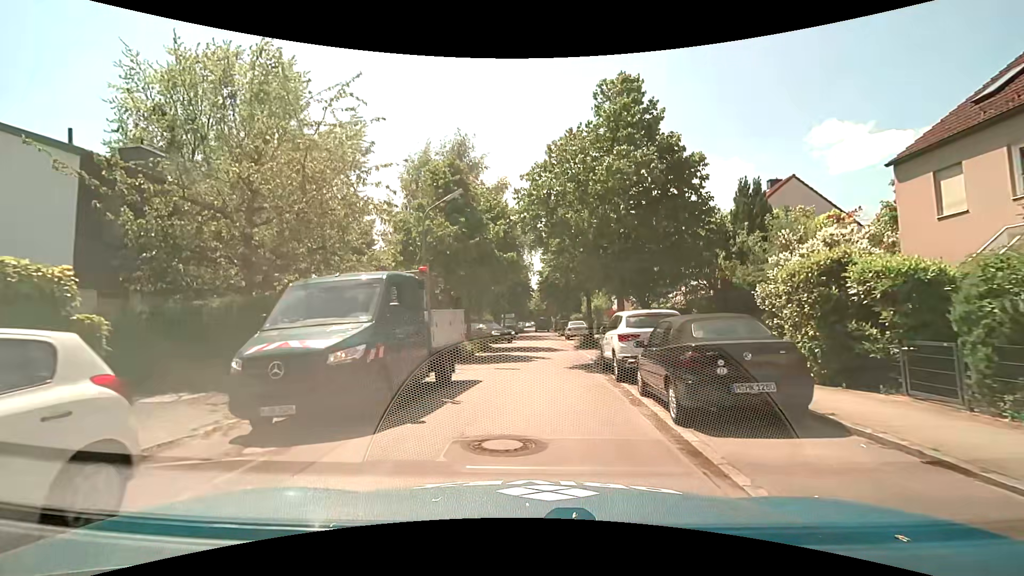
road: residential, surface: asphalt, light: Day
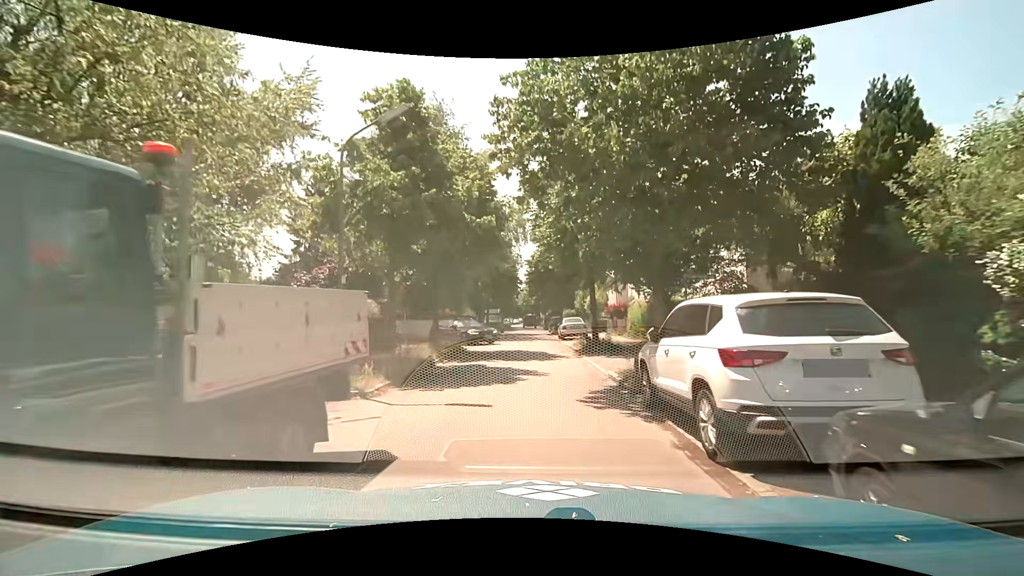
(+0.1, +6.6) m; +2°
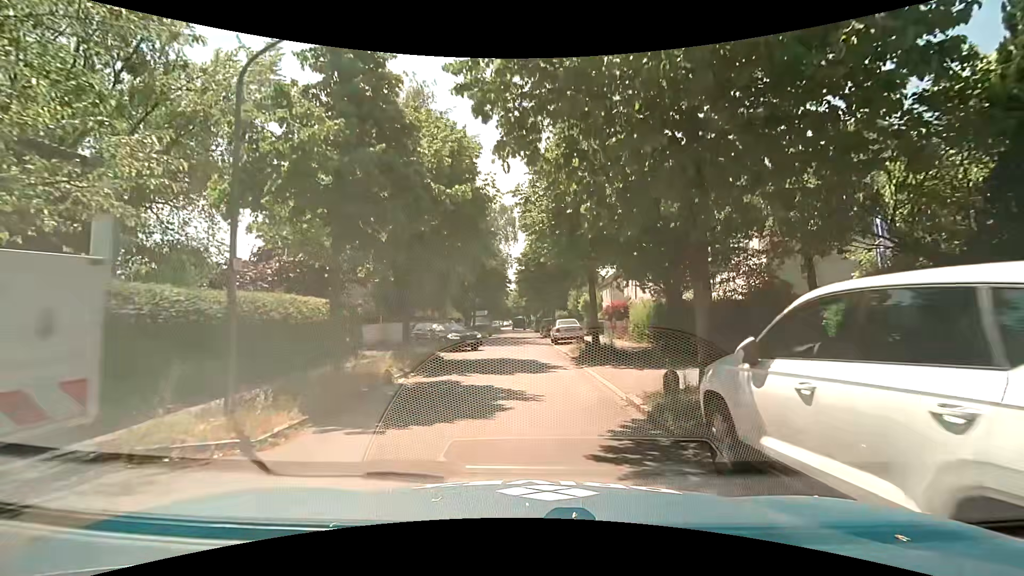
(0.0, +3.4) m; +1°
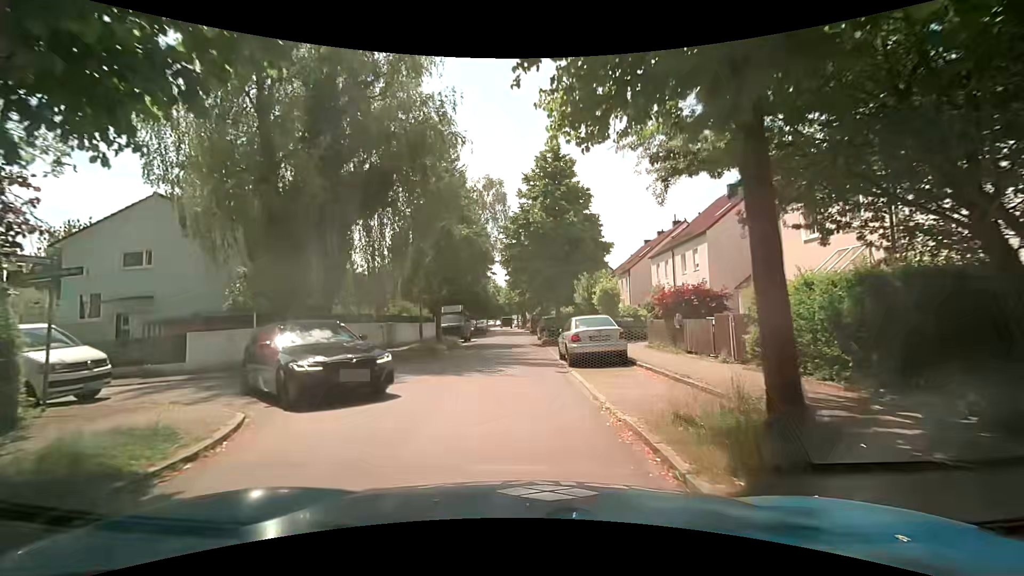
(+0.2, +14.2) m; 0°
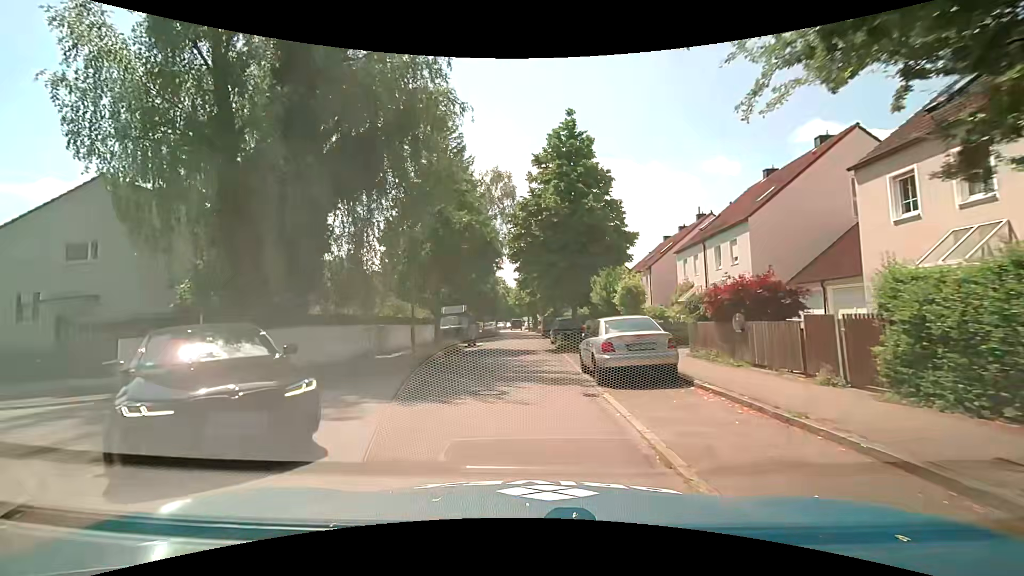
(0.0, +3.7) m; -1°
